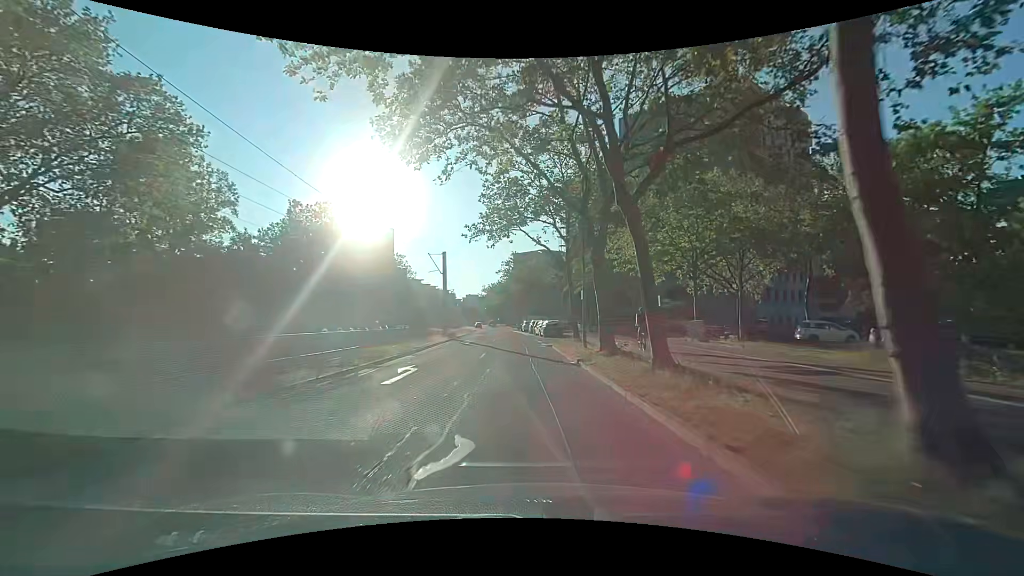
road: tertiary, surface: asphalt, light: Day
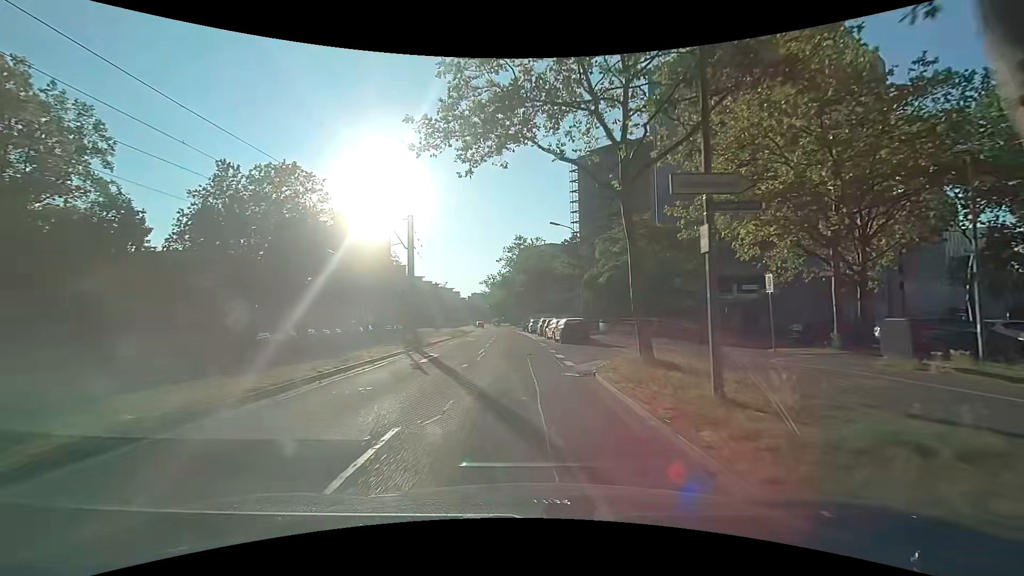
(-0.1, +14.8) m; -1°
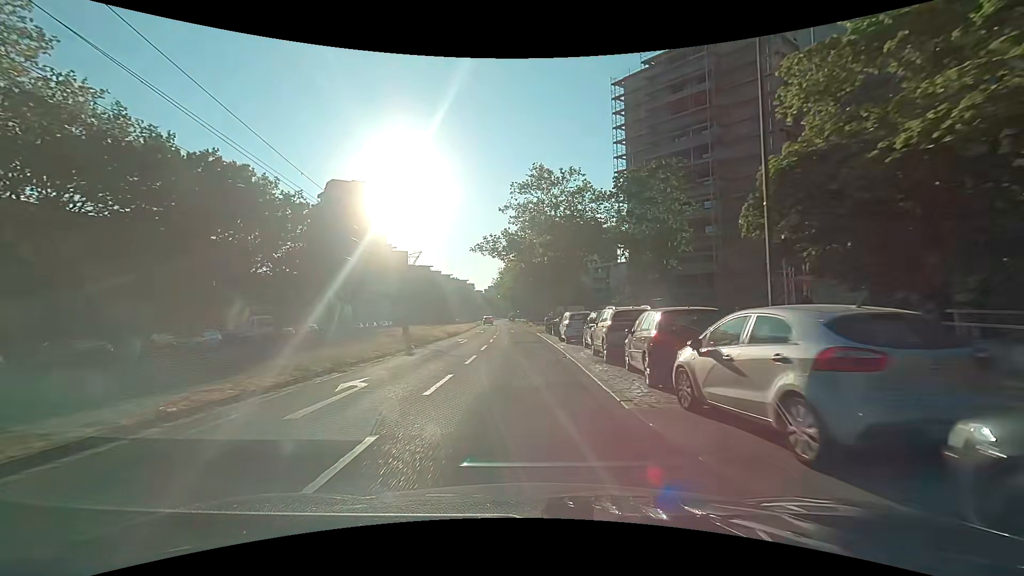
(-0.5, +29.7) m; -2°
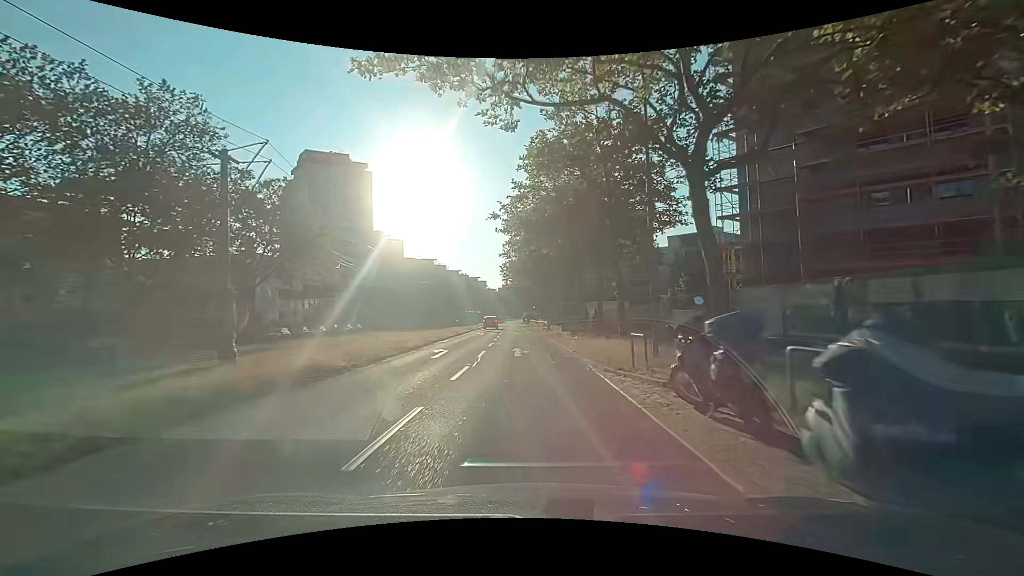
(-0.5, +29.6) m; -3°
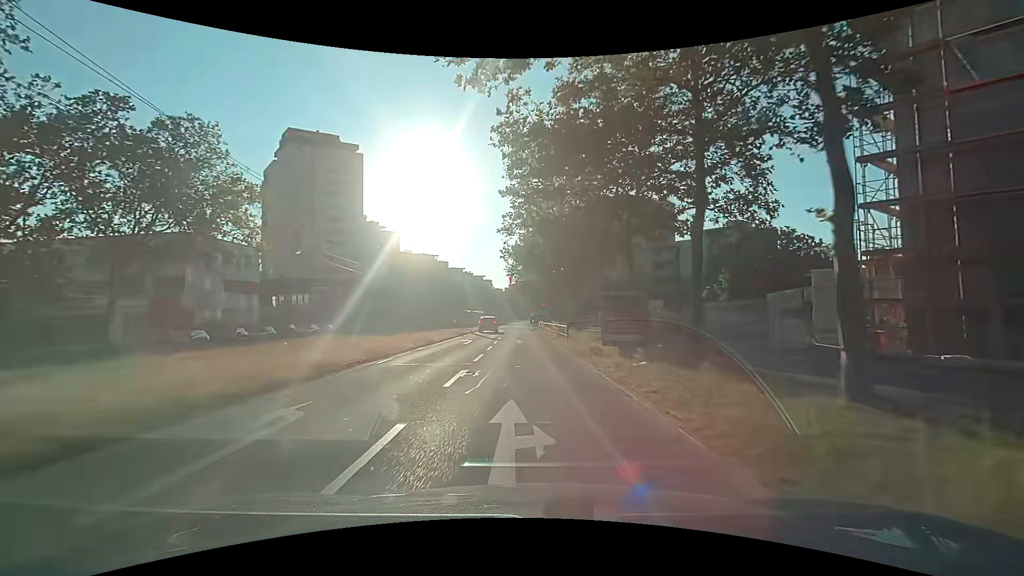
(0.0, +13.9) m; 0°
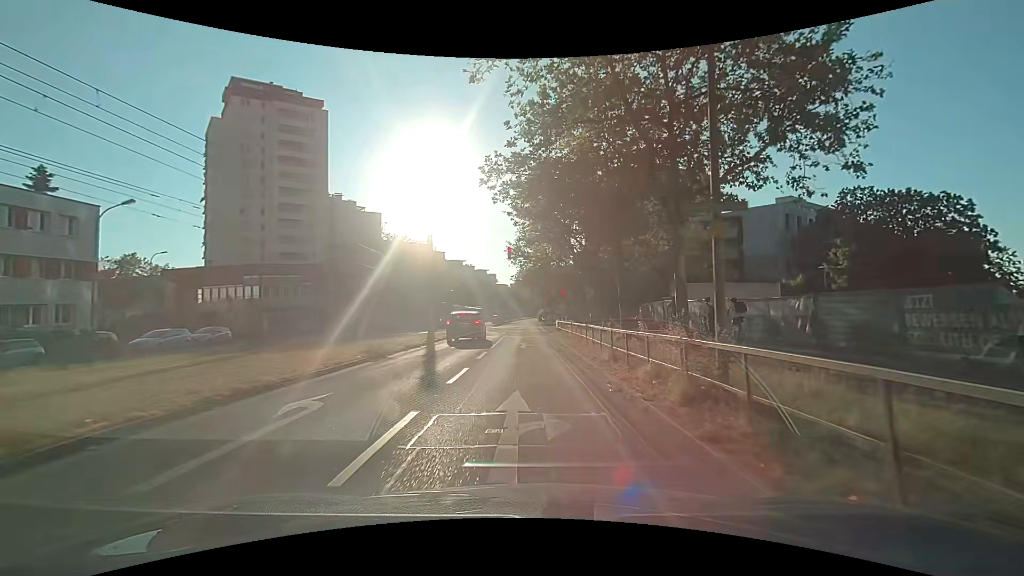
(-0.1, +23.4) m; 0°
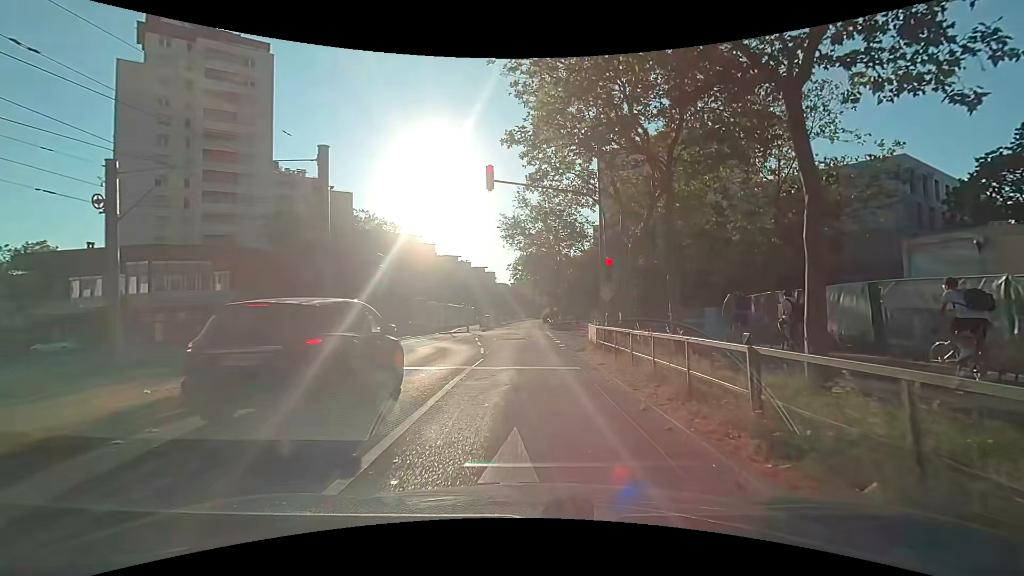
(-0.1, +20.0) m; -1°
